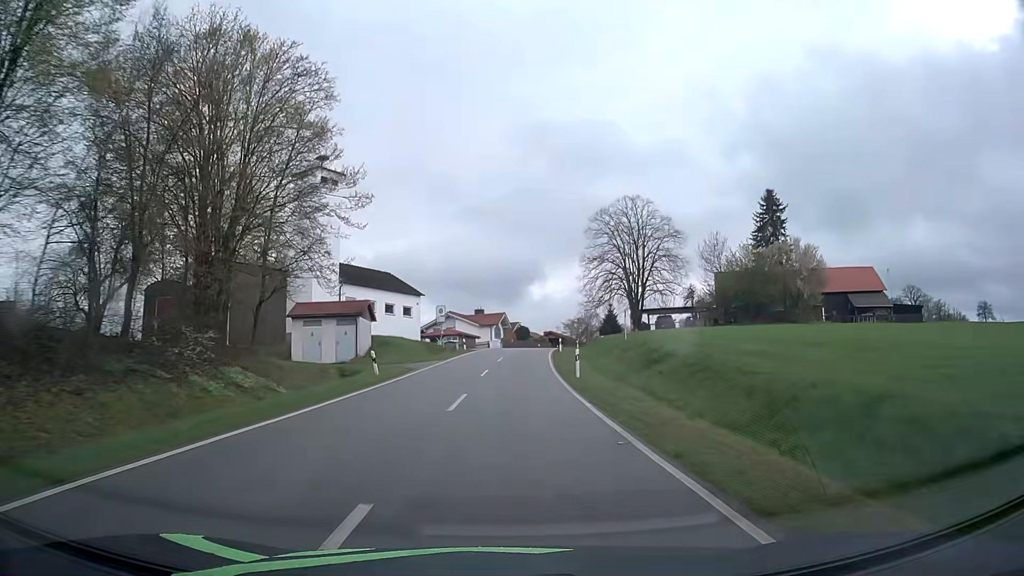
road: tertiary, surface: asphalt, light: Day
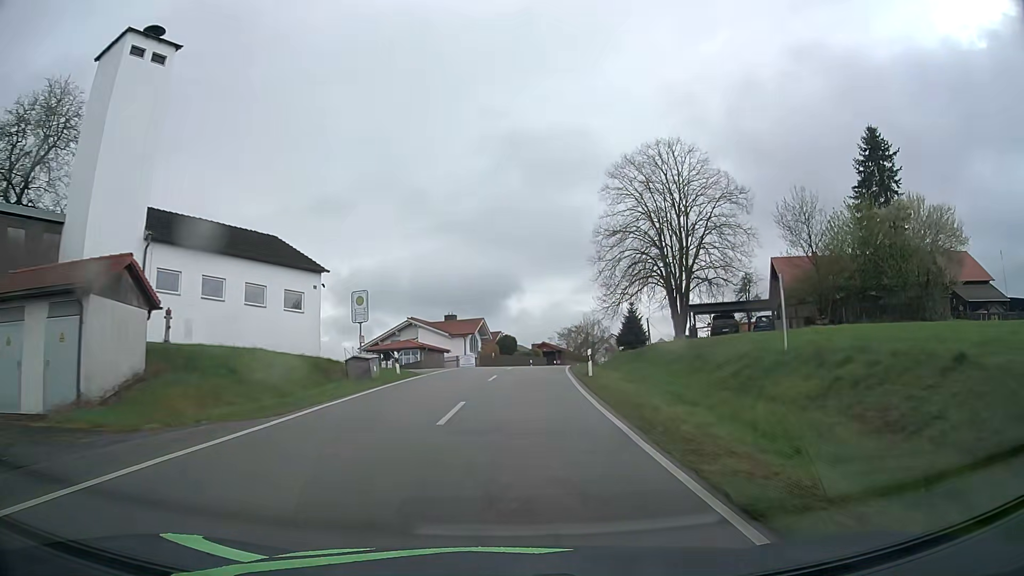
(+0.2, +26.8) m; +1°
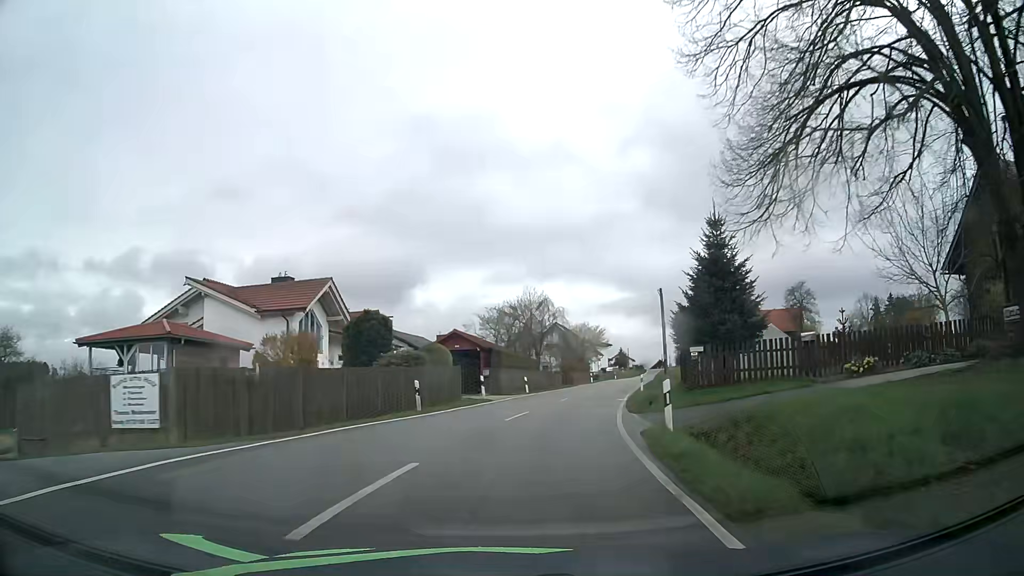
(+2.0, +43.0) m; +6°
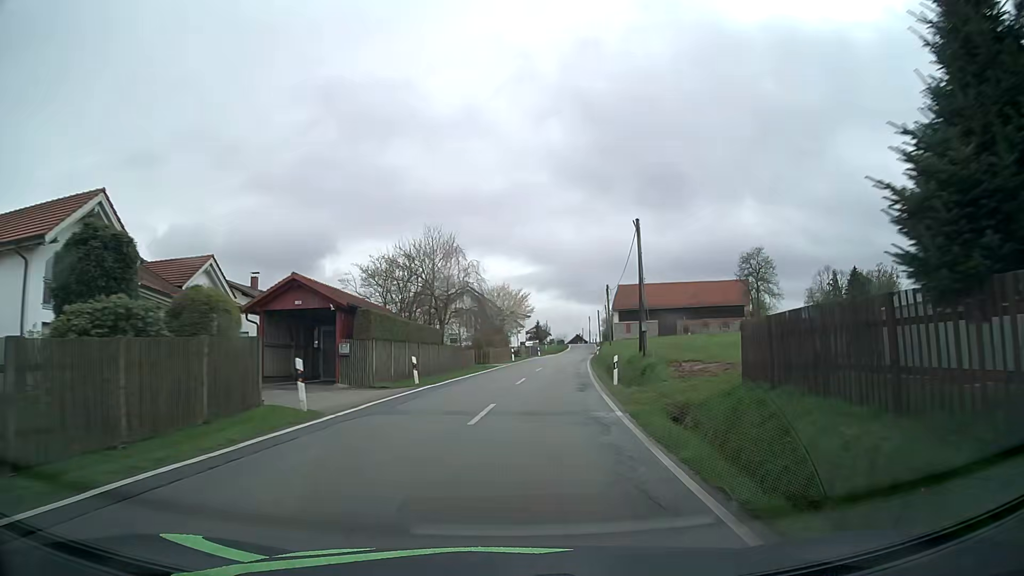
(+1.2, +16.9) m; +8°
